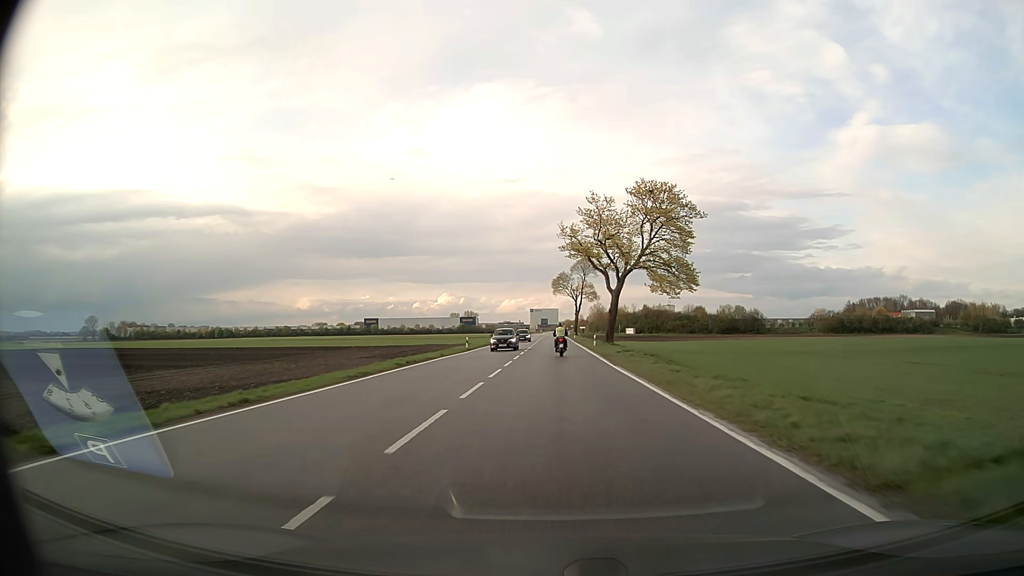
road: secondary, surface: asphalt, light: Day
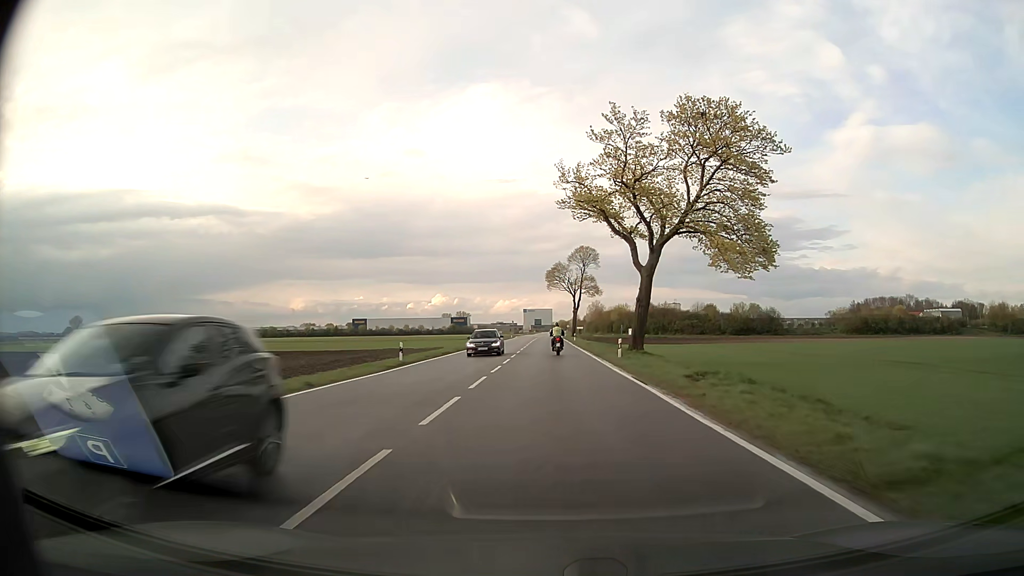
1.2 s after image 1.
(+0.1, +21.9) m; +1°
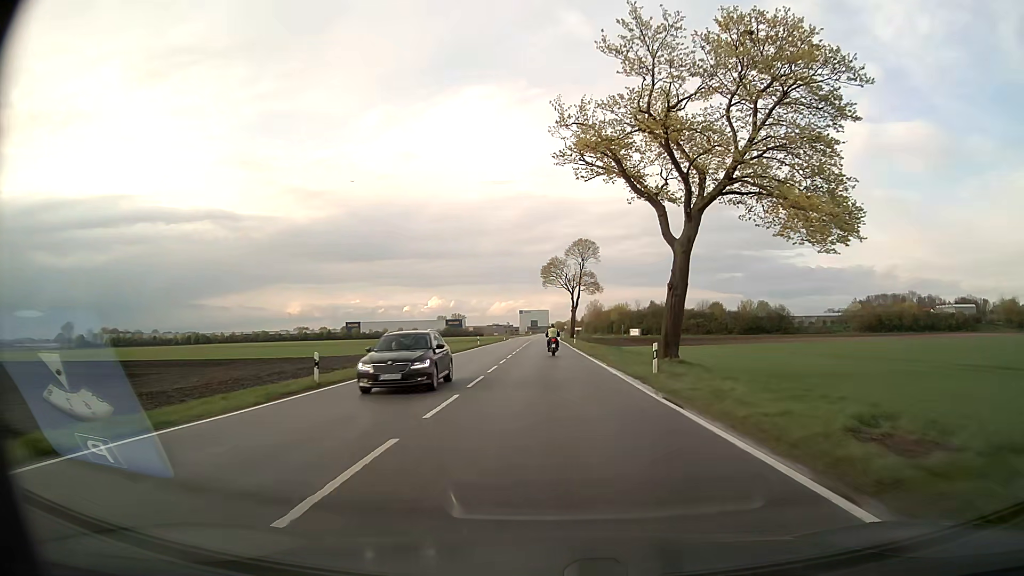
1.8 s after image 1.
(0.0, +11.1) m; 0°
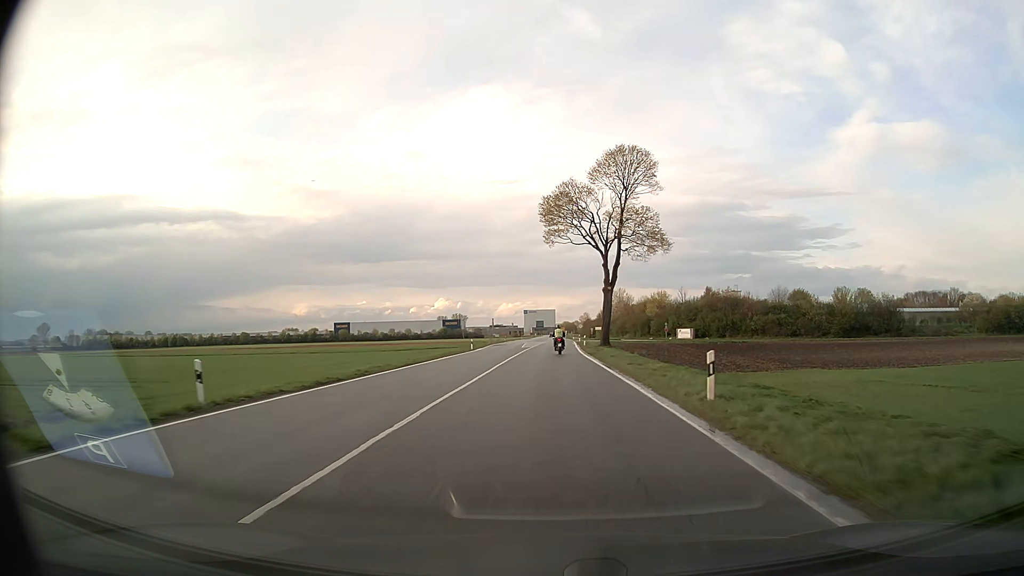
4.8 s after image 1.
(-0.2, +57.9) m; -1°
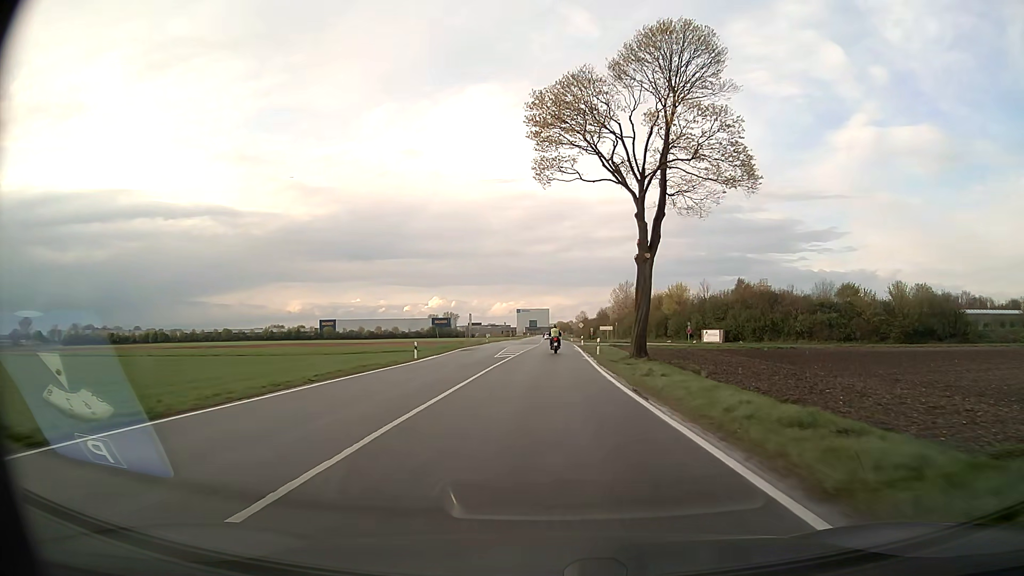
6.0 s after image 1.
(+0.1, +24.1) m; 0°
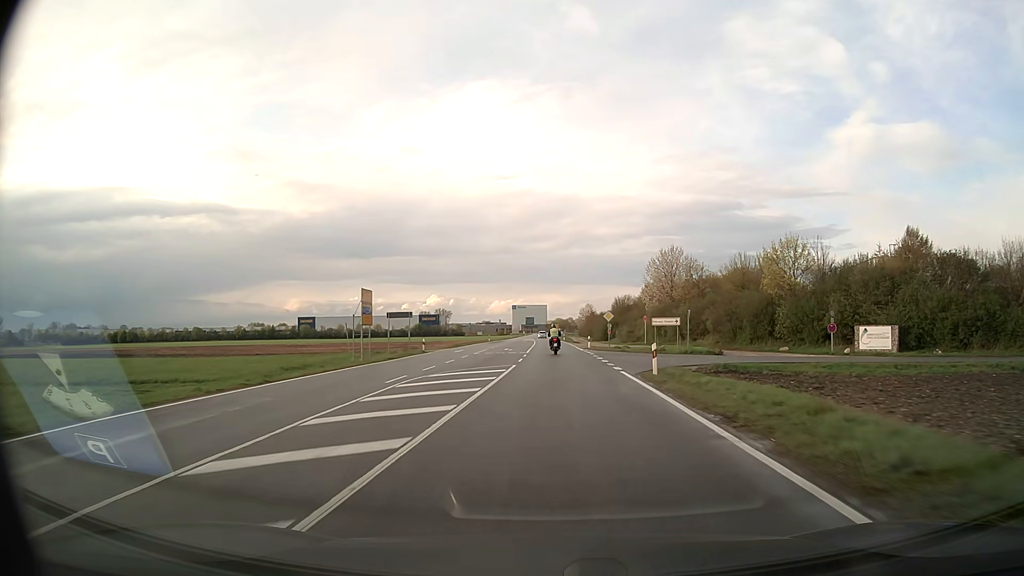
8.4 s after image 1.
(+0.1, +49.4) m; 0°
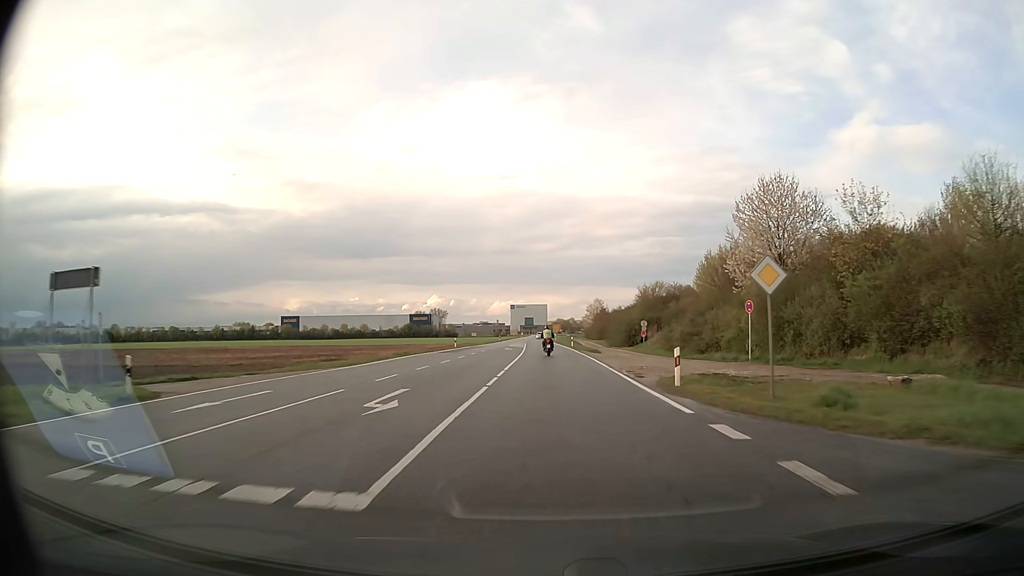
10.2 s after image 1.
(0.0, +37.4) m; 0°
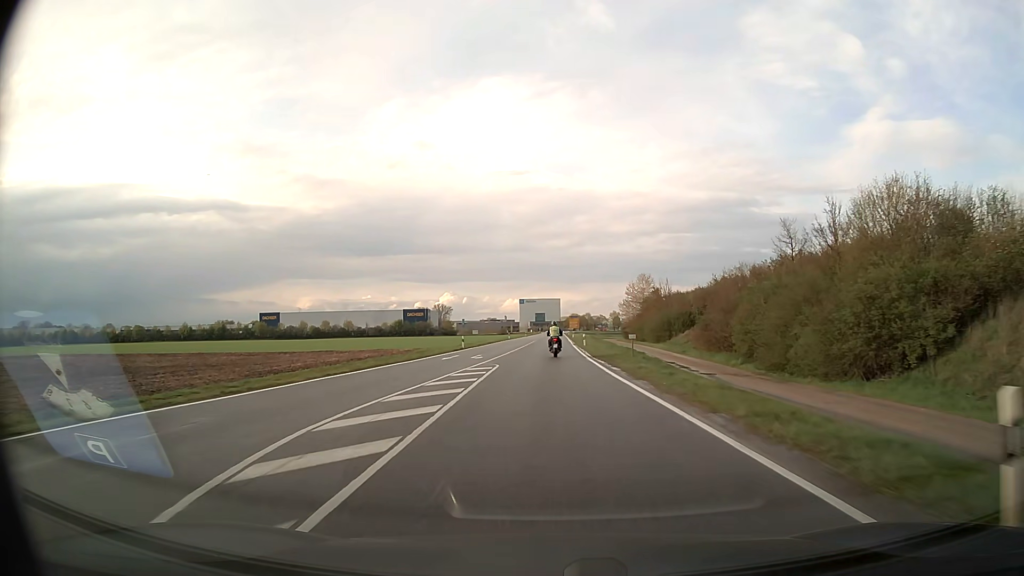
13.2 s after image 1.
(-0.6, +62.7) m; -1°
(0, +10) (0, +20) (0, +30) (0, +40) (0, +50) (0, +60) (0, +70) (0, +80) (0, +90) (+1, +100) m
